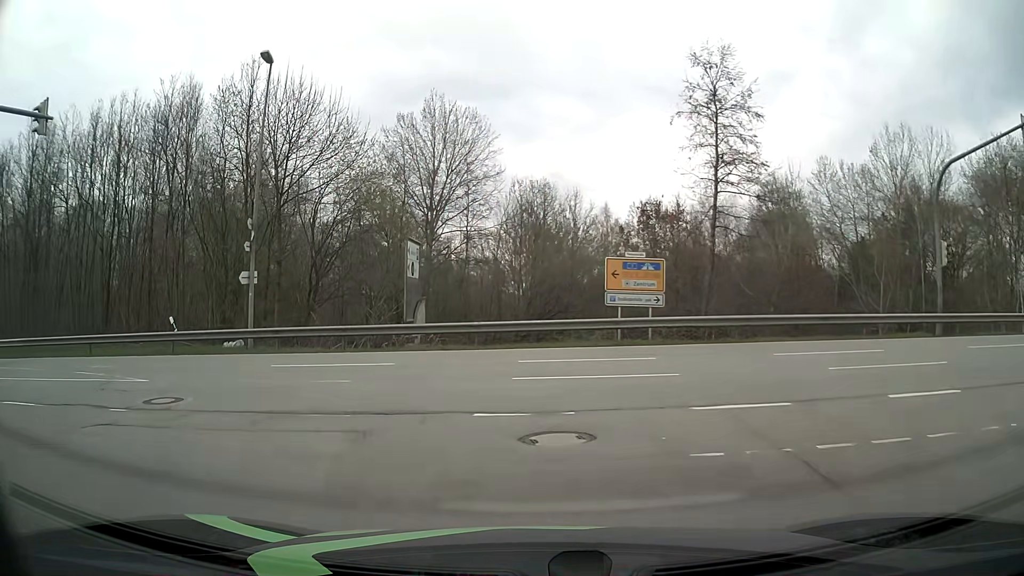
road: residential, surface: asphalt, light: Day
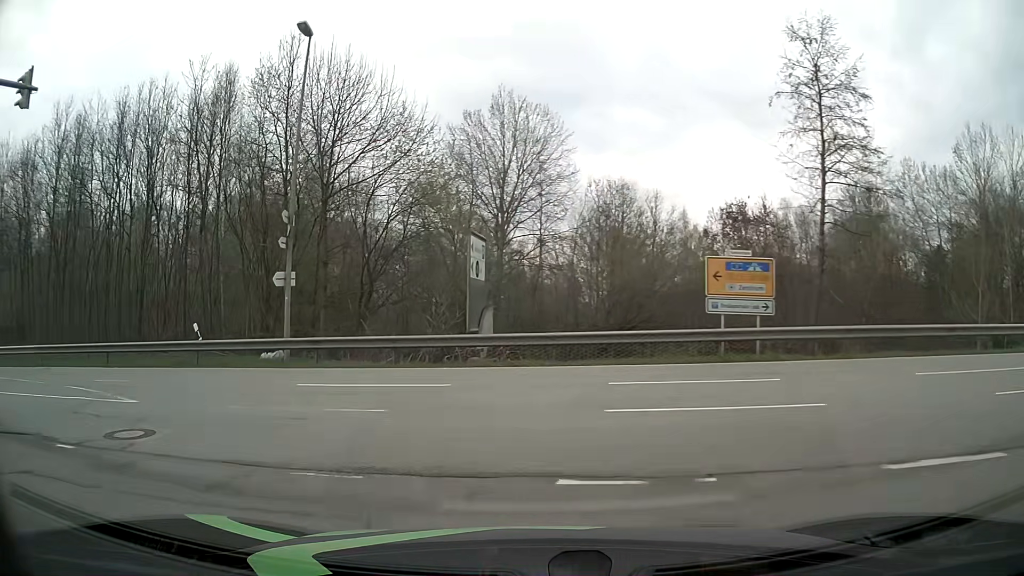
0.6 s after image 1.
(-0.2, +3.4) m; -6°
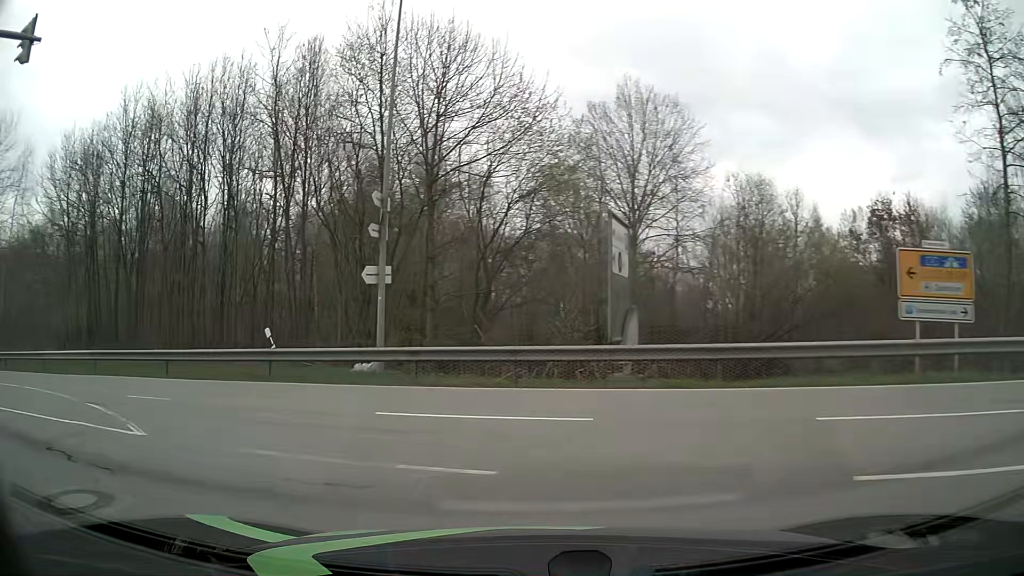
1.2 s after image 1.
(-0.3, +3.8) m; -11°
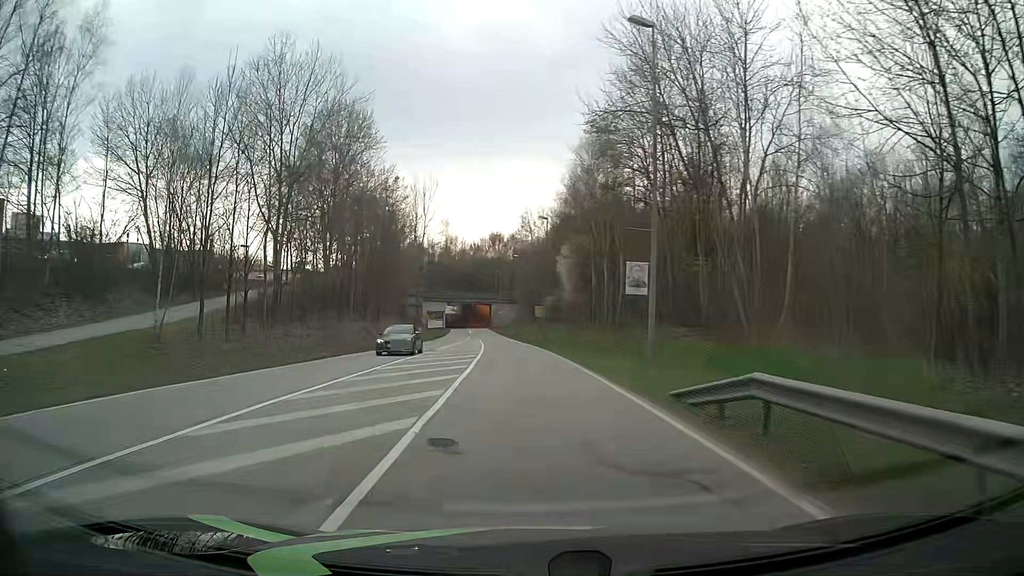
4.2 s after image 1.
(-13.7, +16.9) m; -70°
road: secondary
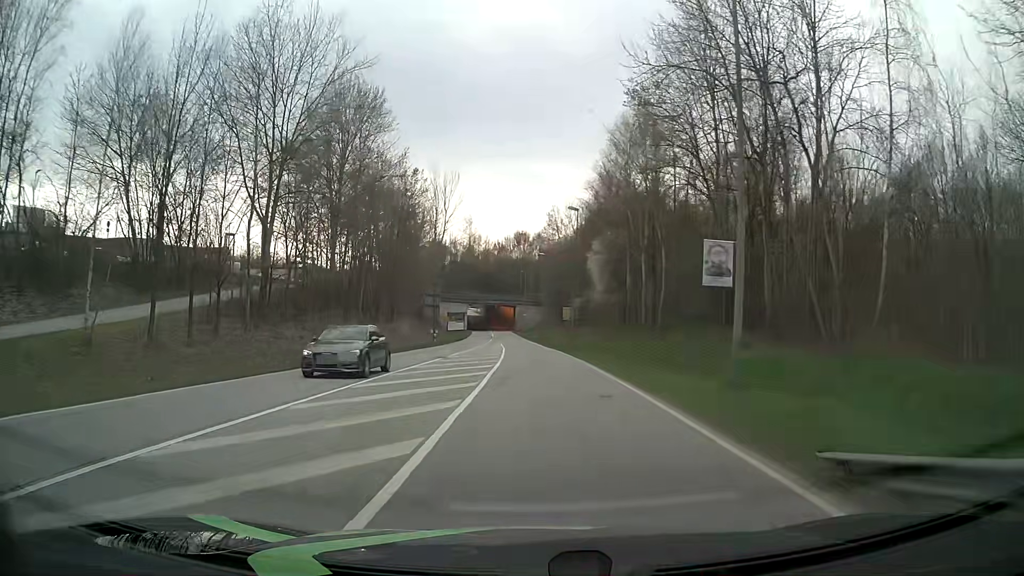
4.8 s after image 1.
(-0.1, +5.8) m; -2°
(0, +10) (0, +20) (0, +30) (0, +40) (-1, +50) (-1, +60) (-2, +70) (-2, +80) (-3, +90) (-4, +100) m
